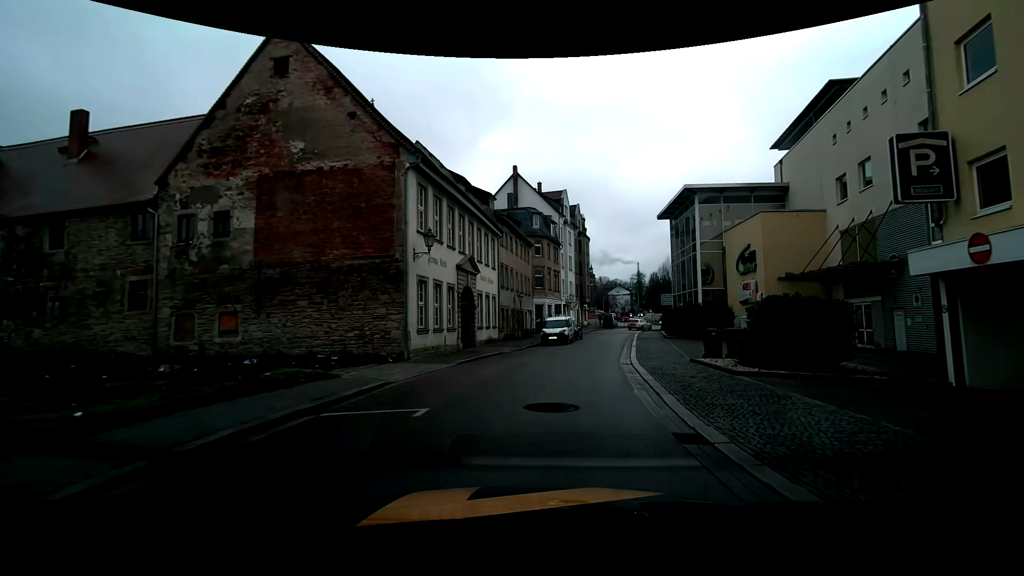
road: residential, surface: asphalt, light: Day
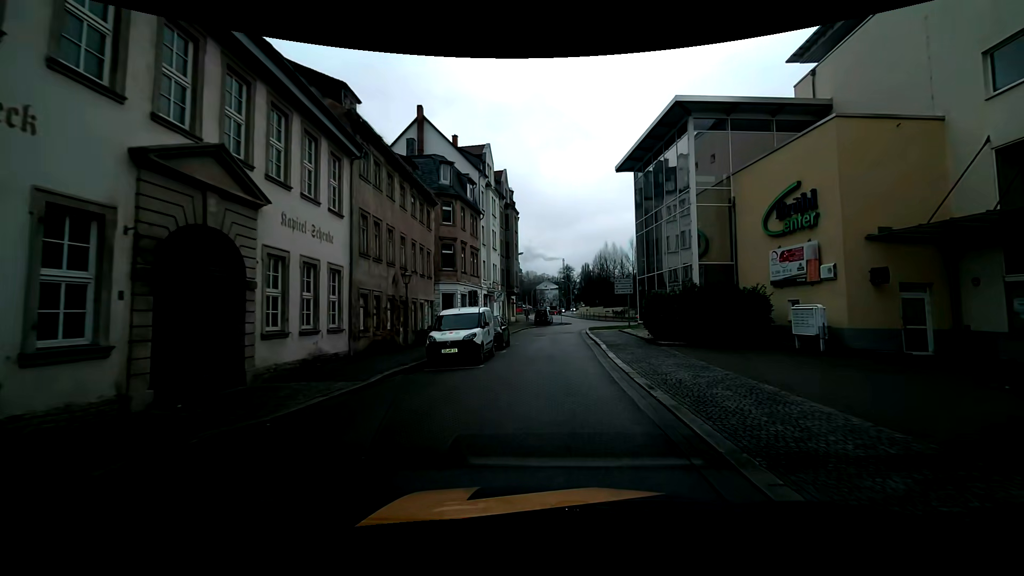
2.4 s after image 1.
(+1.6, +16.6) m; +9°
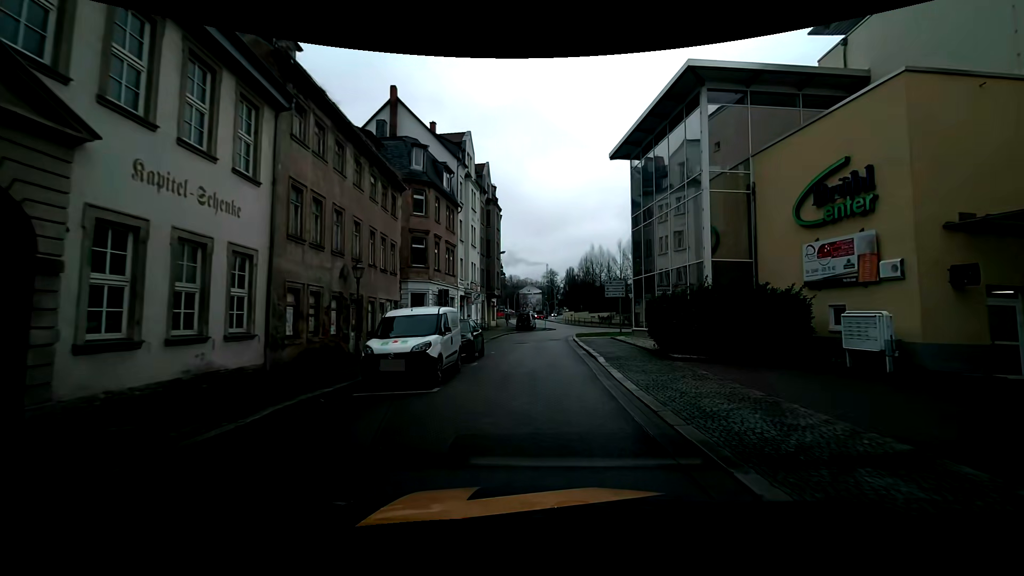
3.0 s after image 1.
(0.0, +4.4) m; +2°
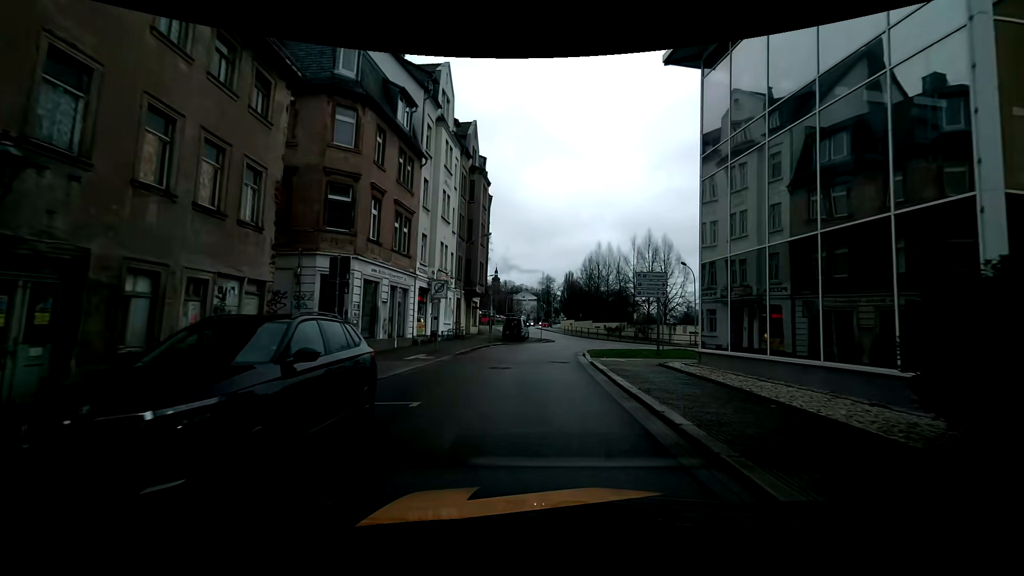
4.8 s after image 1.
(+0.2, +13.3) m; 0°
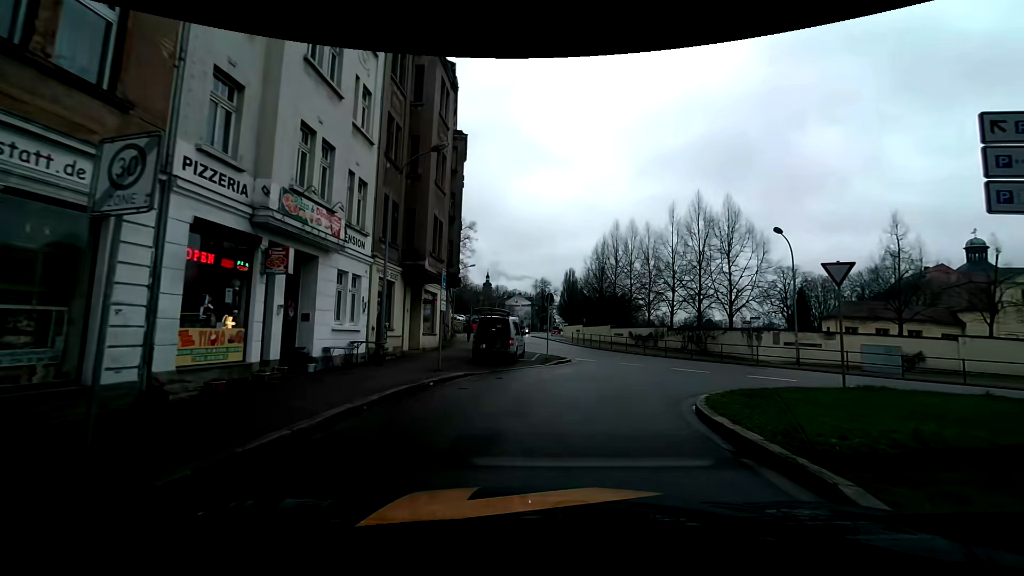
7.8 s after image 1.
(-0.4, +18.8) m; +2°
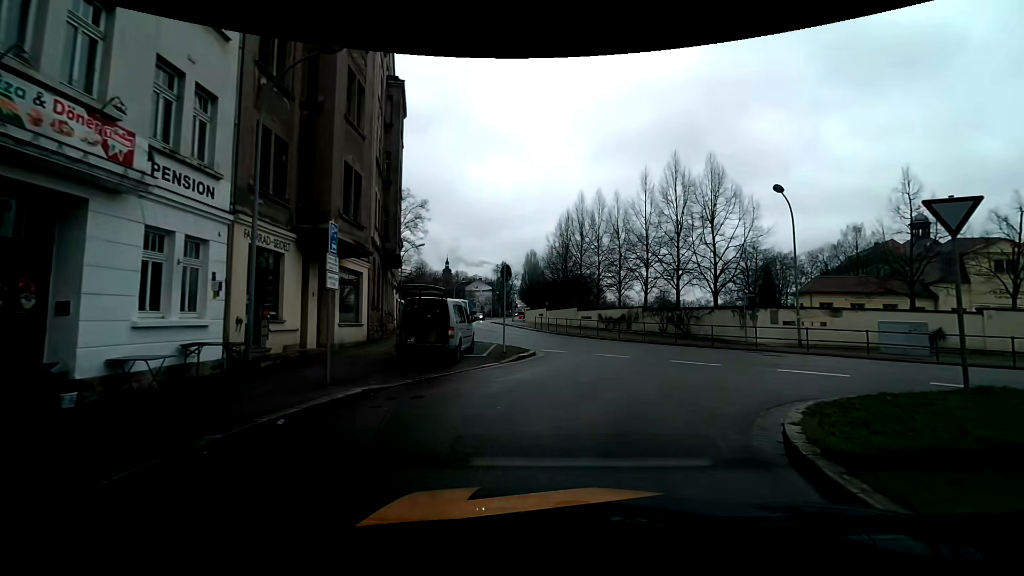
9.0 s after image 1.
(-0.1, +5.6) m; +3°
